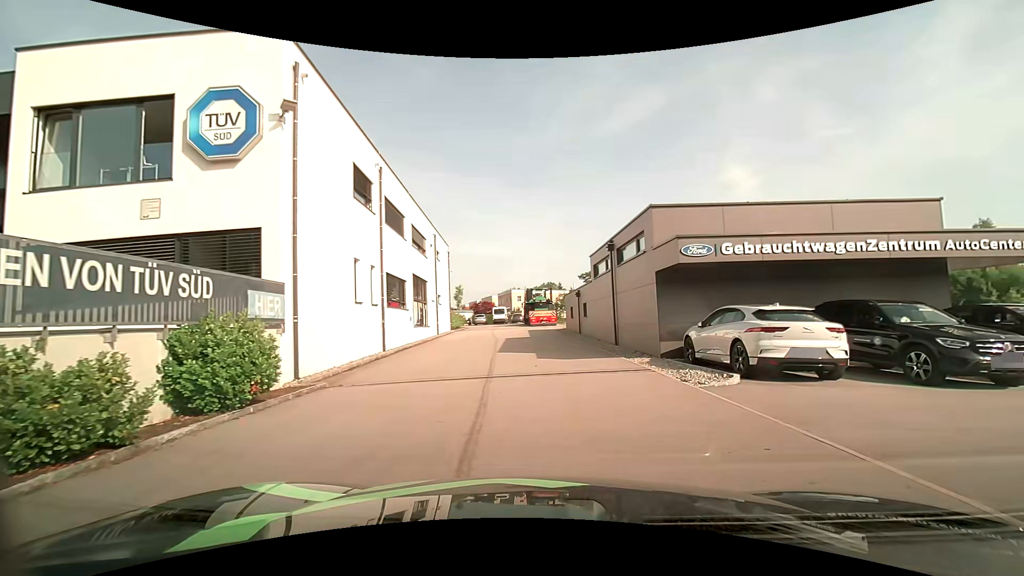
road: residential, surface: asphalt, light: Day
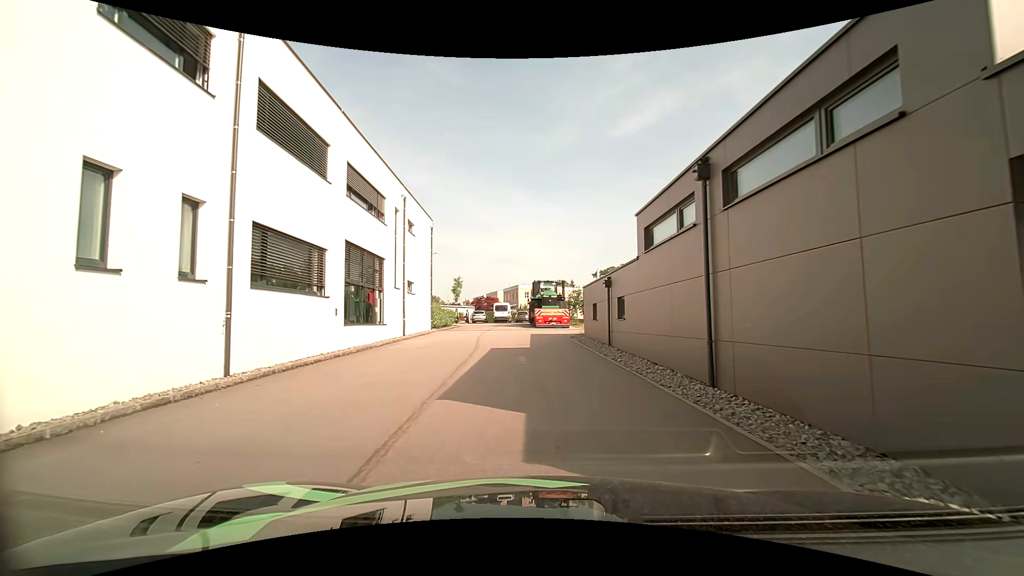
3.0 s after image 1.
(+0.5, +11.0) m; 0°
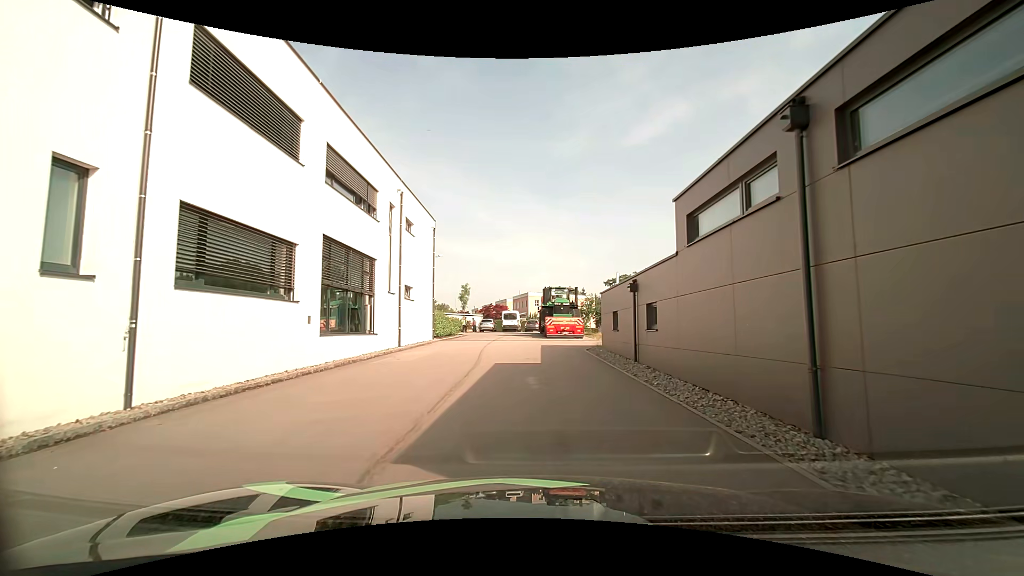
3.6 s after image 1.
(0.0, +2.9) m; -2°
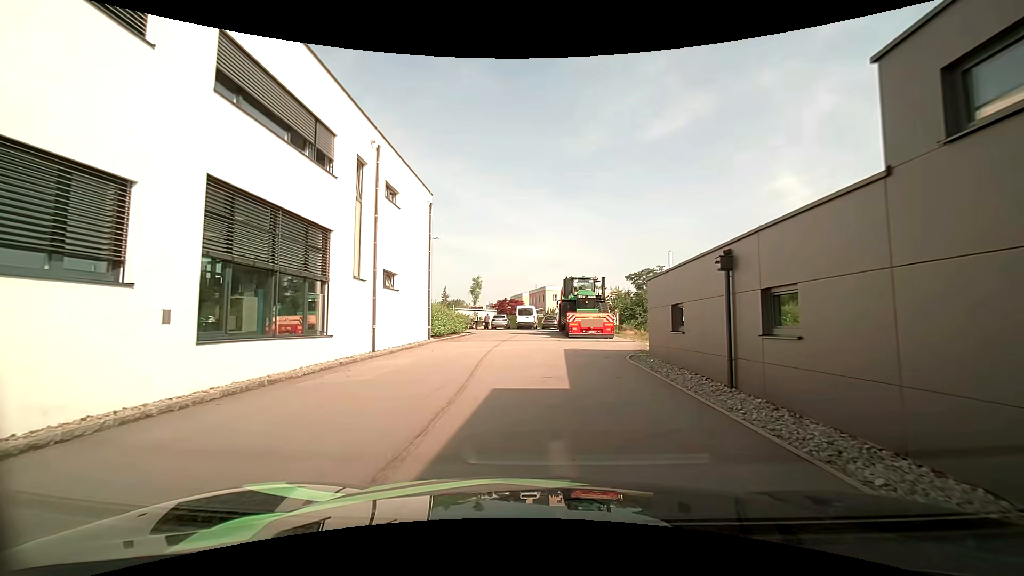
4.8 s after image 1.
(0.0, +6.3) m; 0°
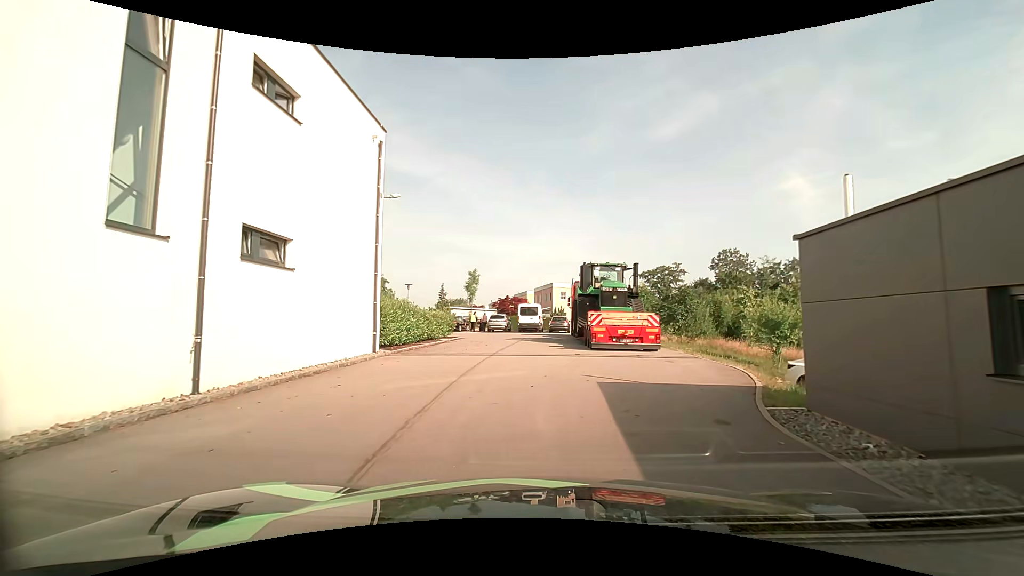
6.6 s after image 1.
(0.0, +9.5) m; -1°
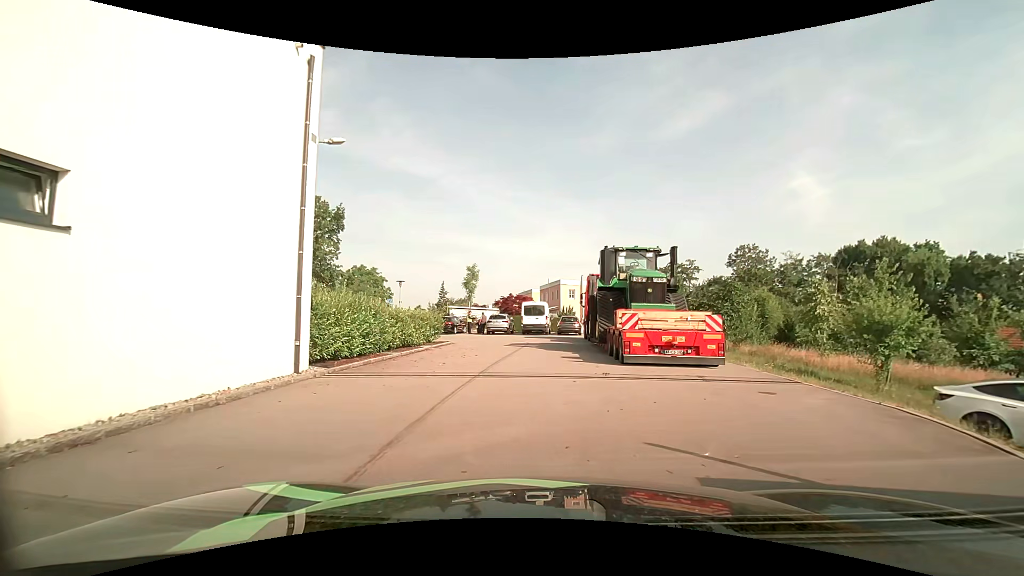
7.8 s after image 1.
(0.0, +5.8) m; 0°
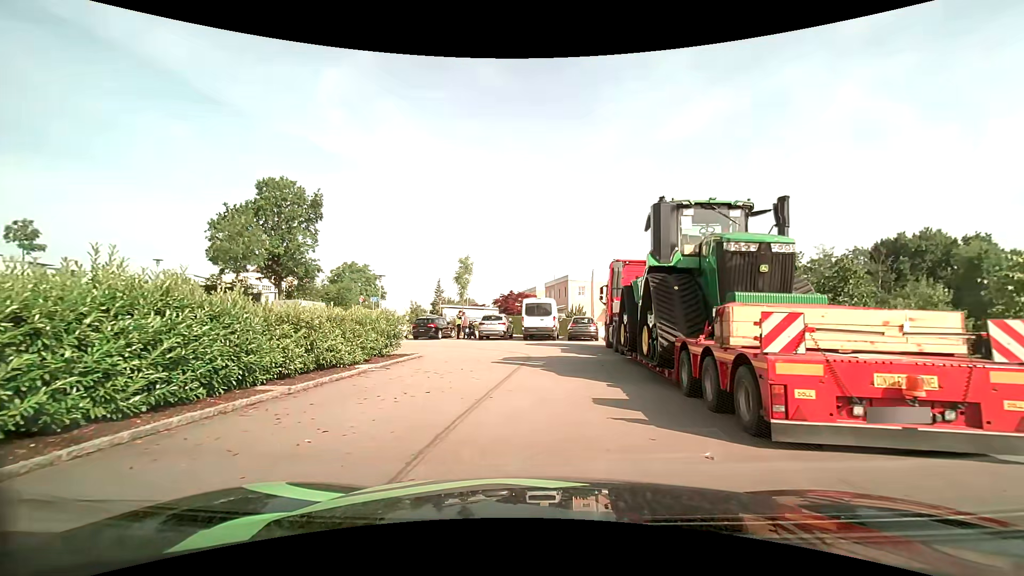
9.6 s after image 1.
(-0.1, +8.0) m; -1°
